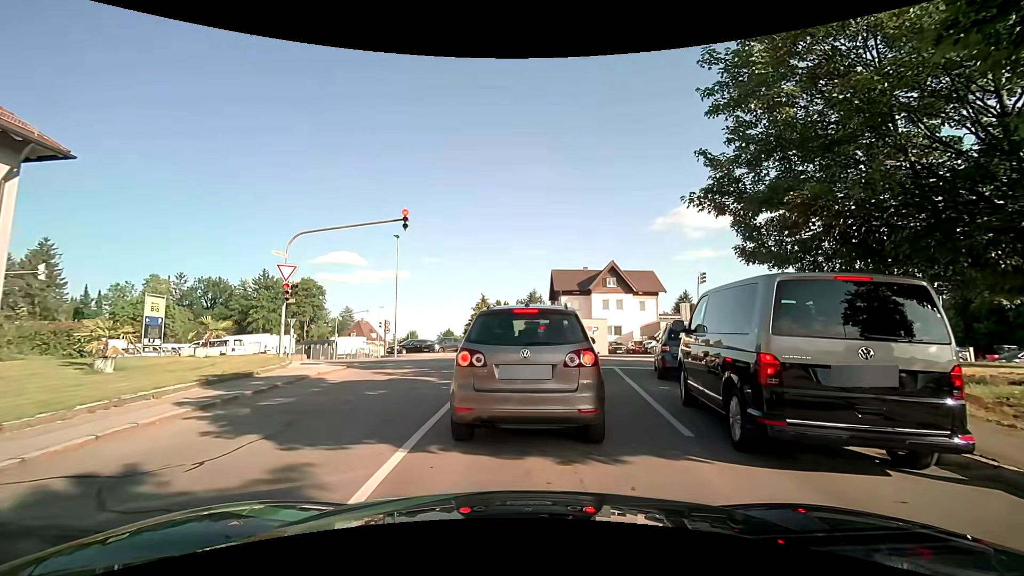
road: residential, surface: asphalt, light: Day
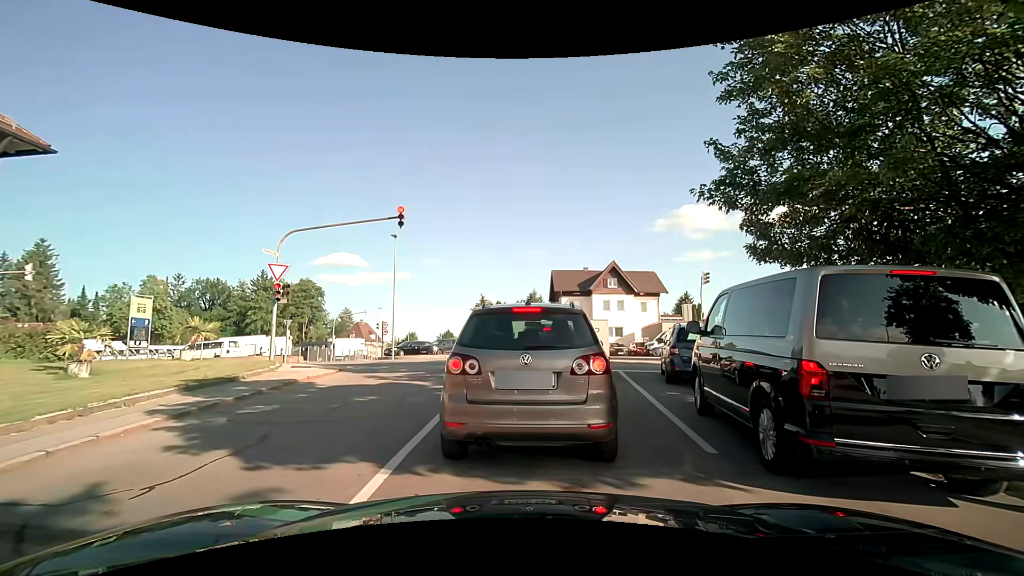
(0.0, +0.7) m; 0°
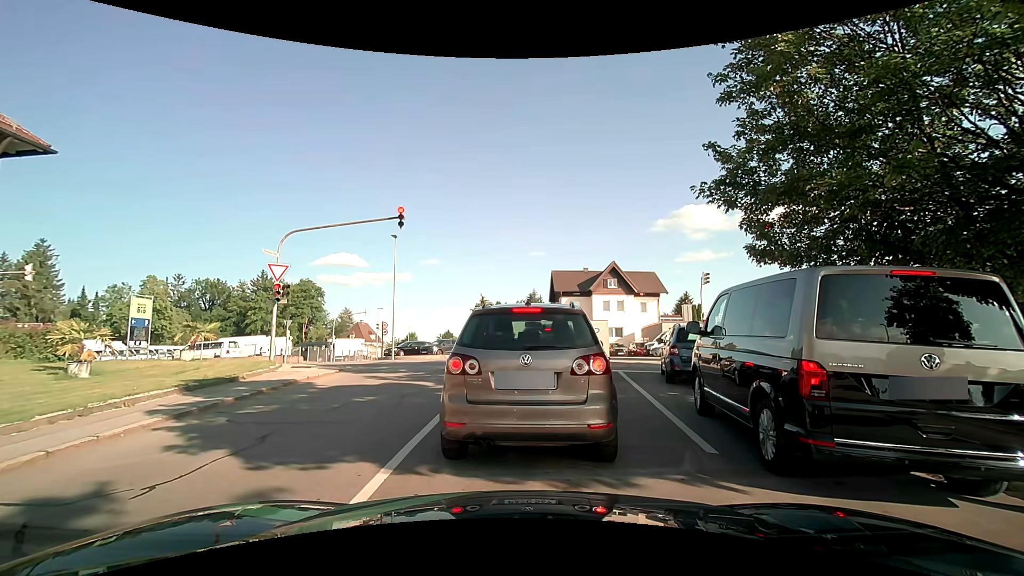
(0.0, +0.1) m; 0°
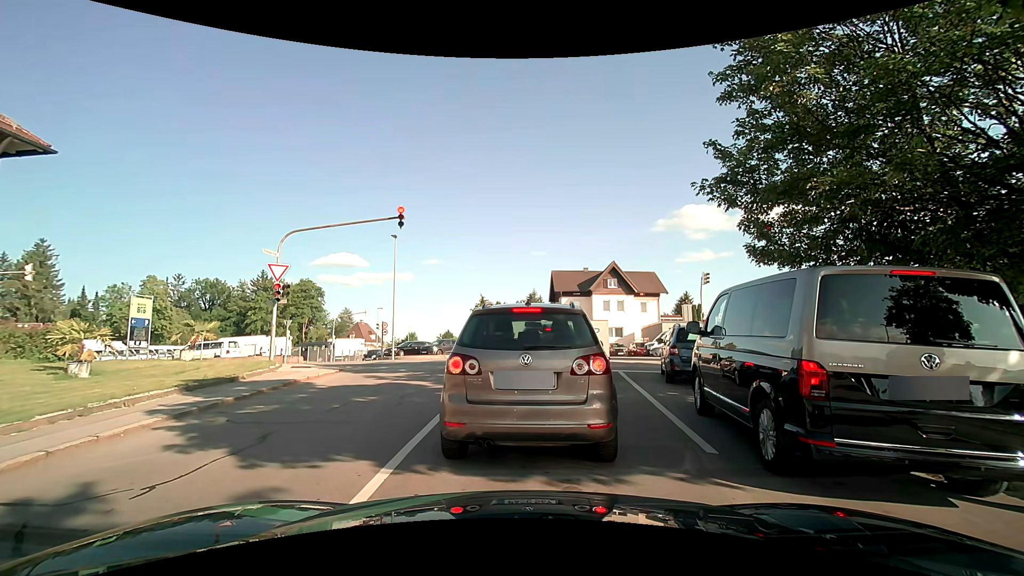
(0.0, 0.0) m; 0°
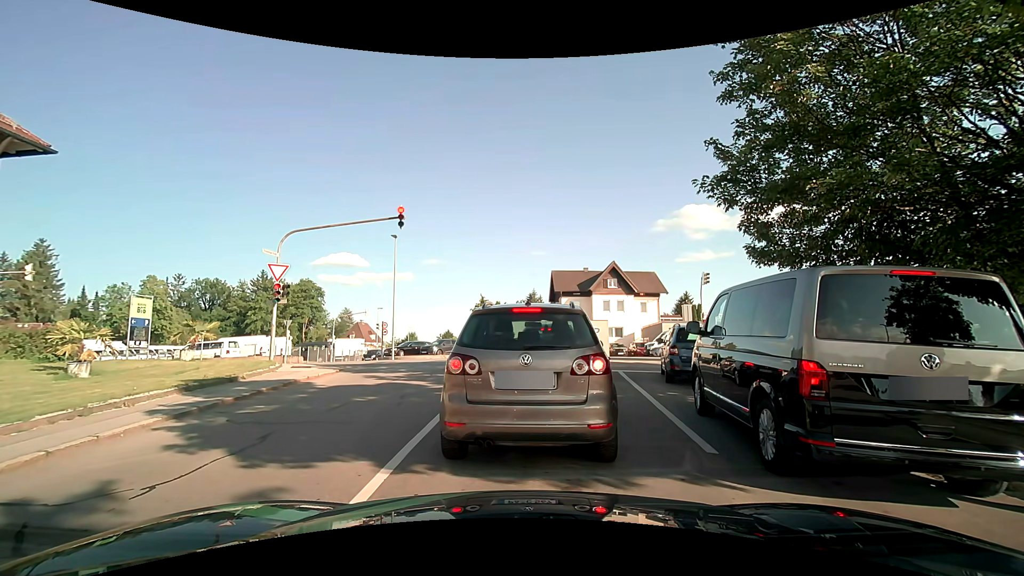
(0.0, 0.0) m; 0°
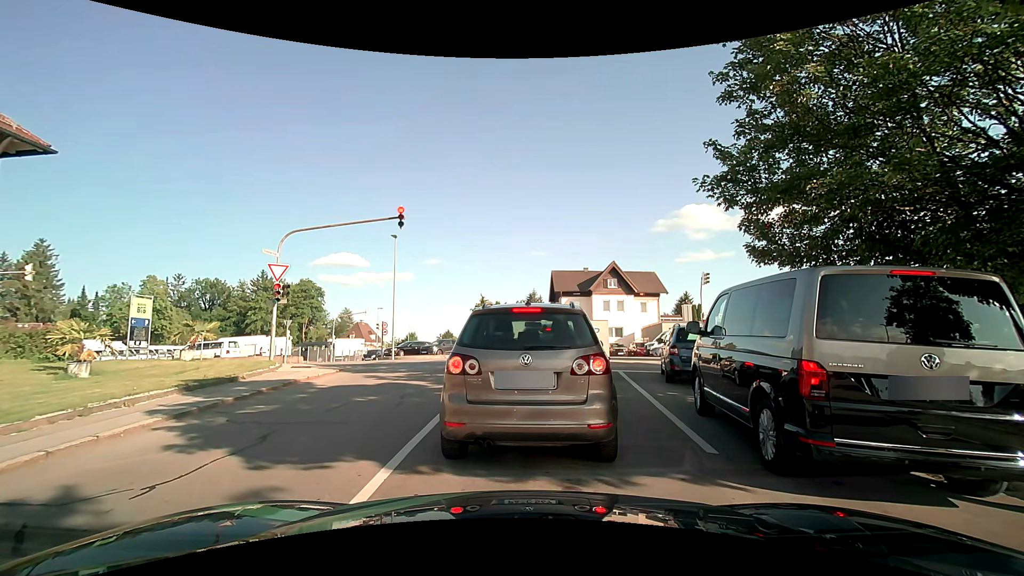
(0.0, 0.0) m; 0°
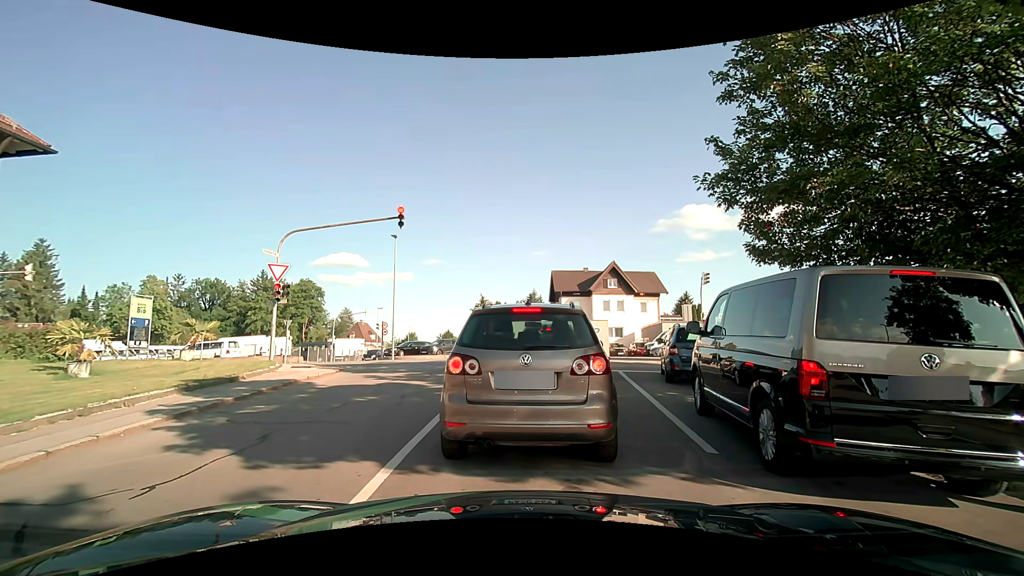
(0.0, 0.0) m; 0°
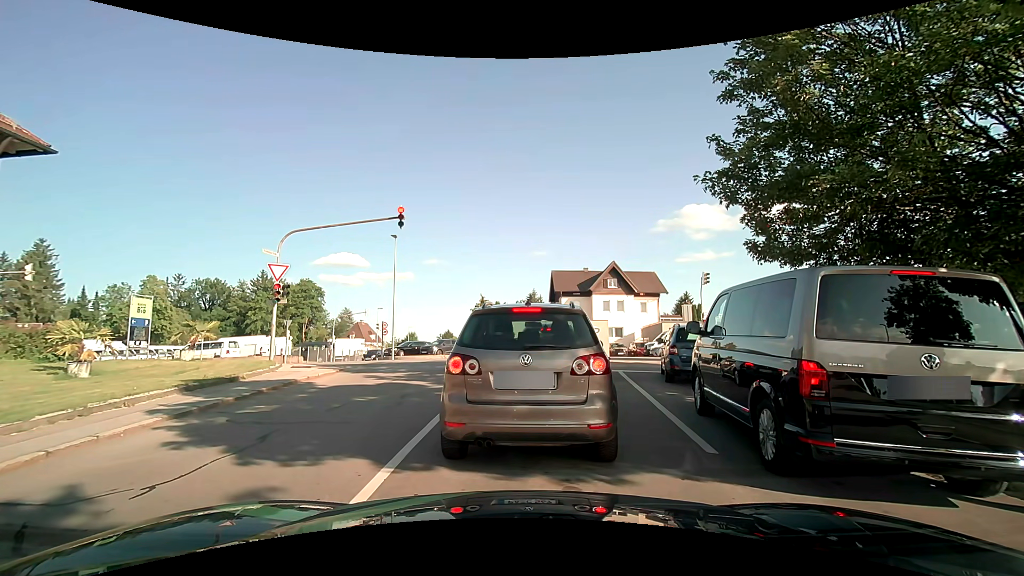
(0.0, 0.0) m; 0°
